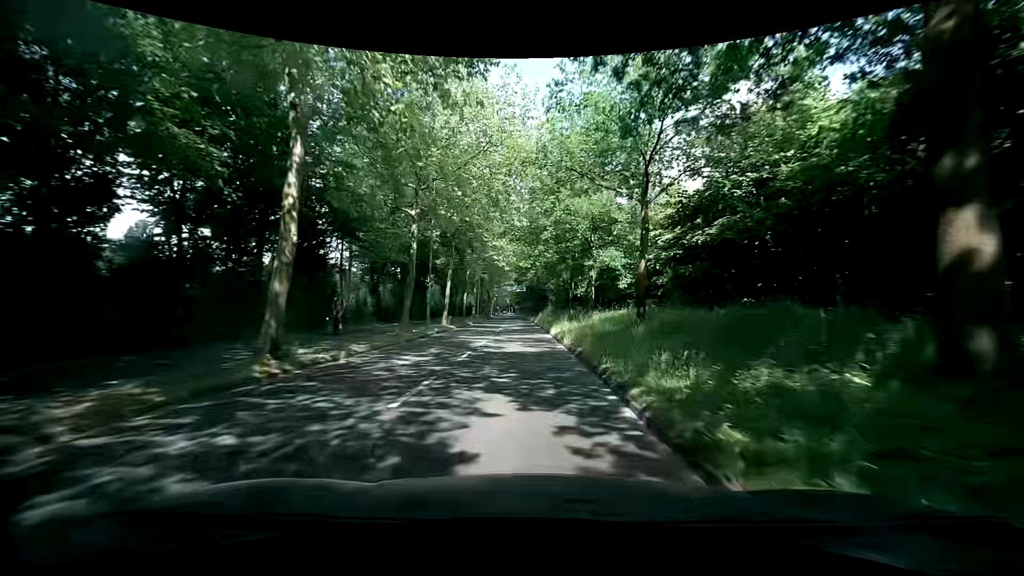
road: secondary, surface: asphalt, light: Day
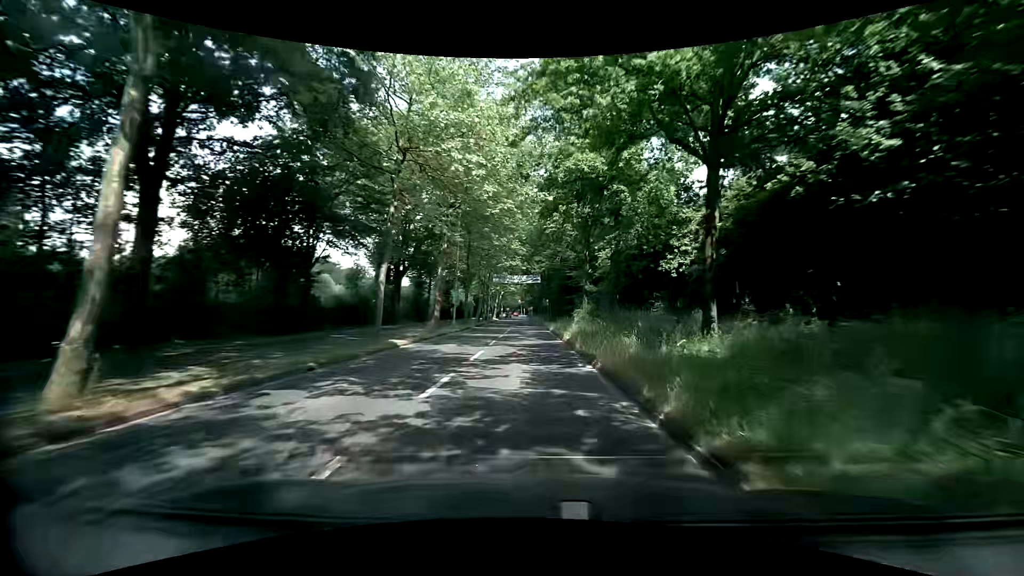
(-0.6, +31.1) m; -2°
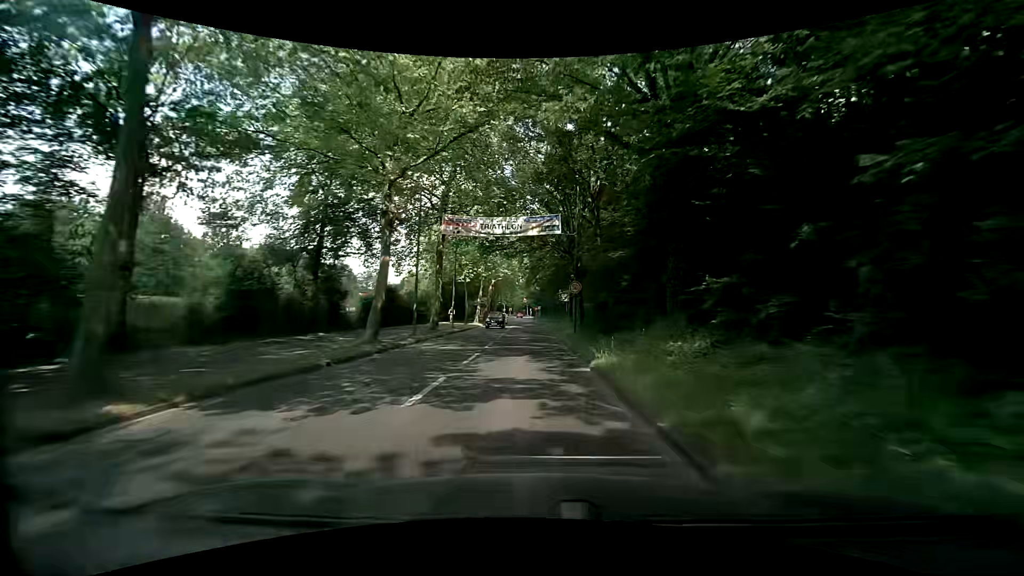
(-0.1, +39.1) m; -1°
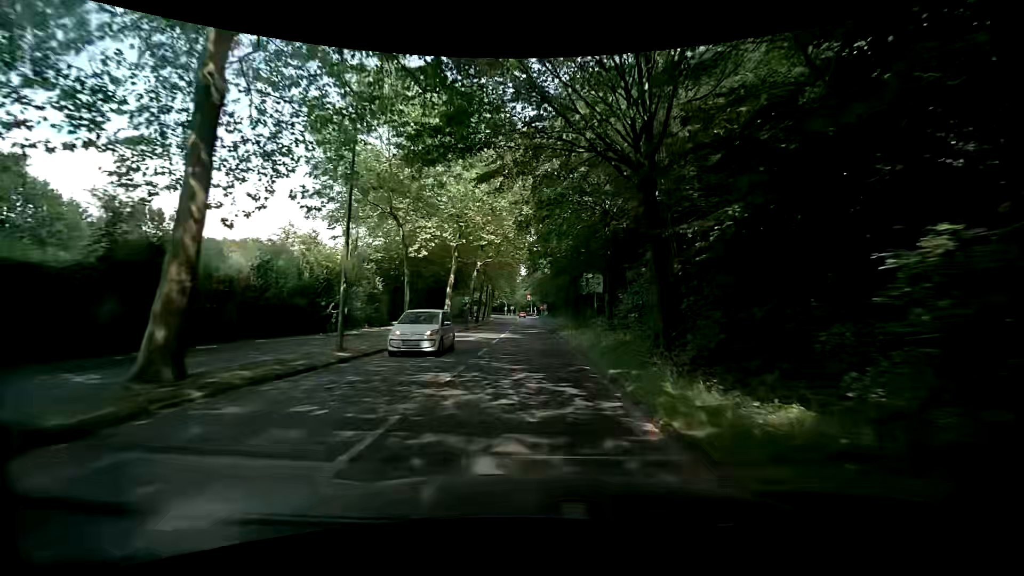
(-0.1, +22.9) m; 0°
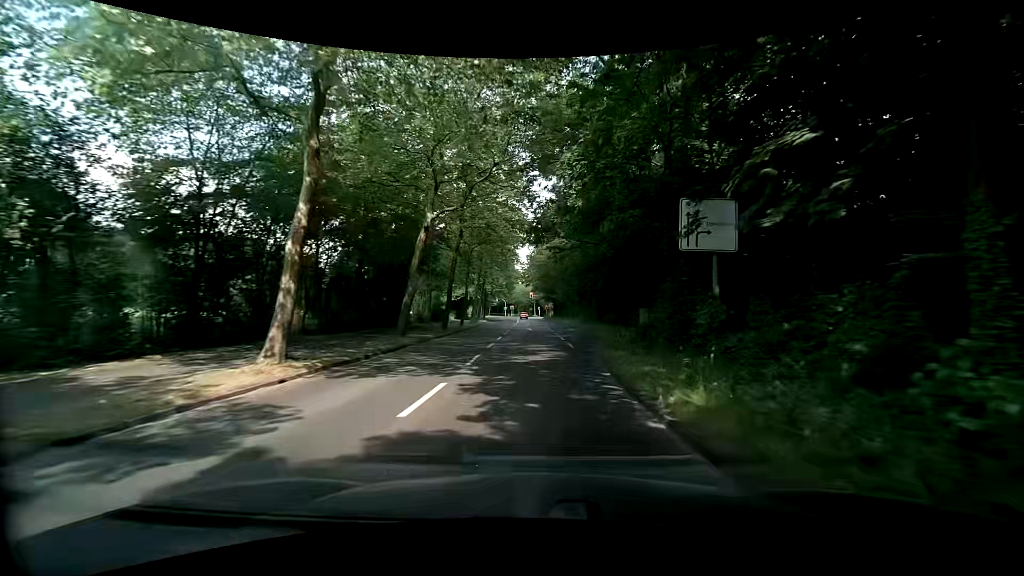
(-0.1, +22.3) m; -1°
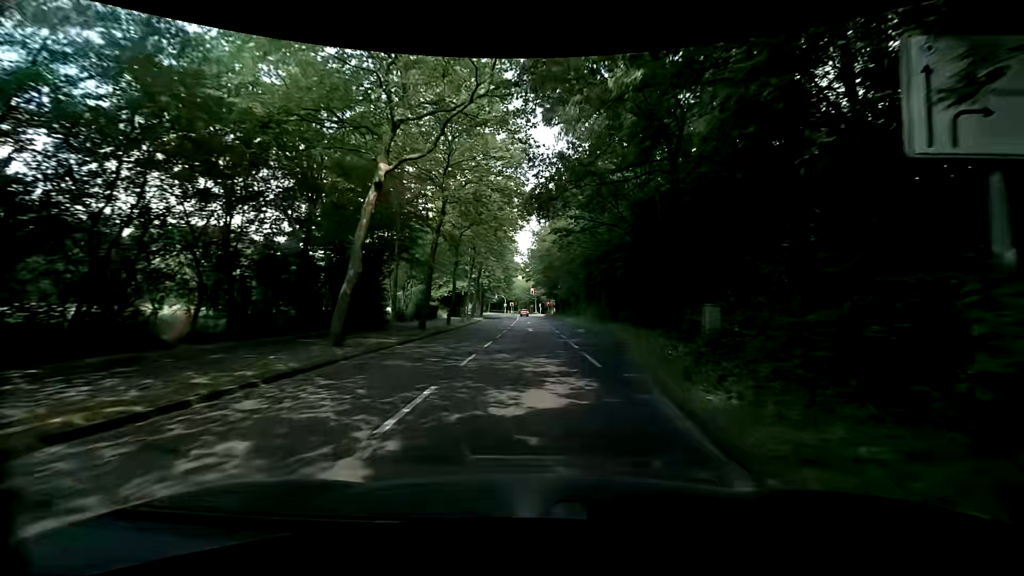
(0.0, +7.3) m; 0°
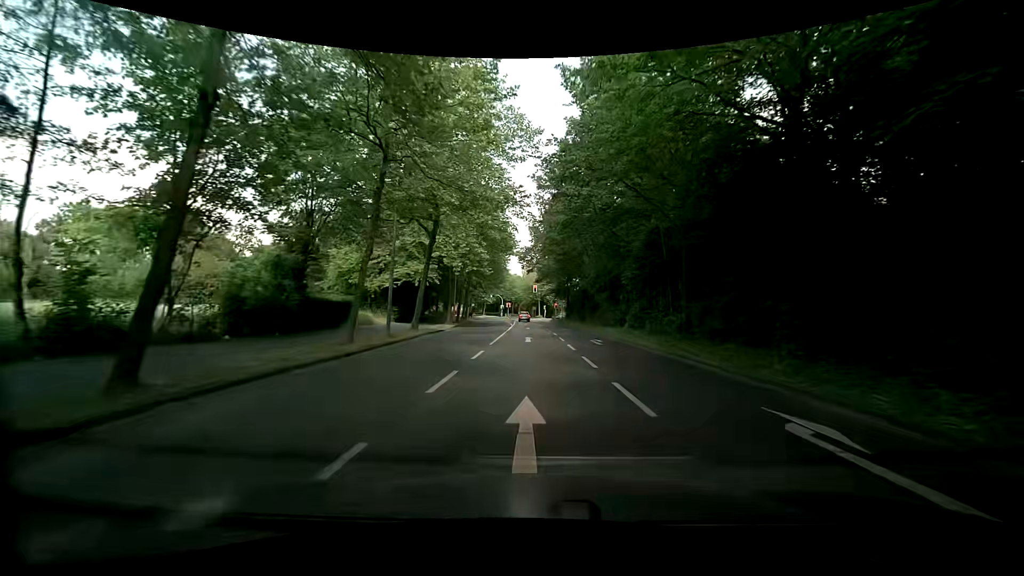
(+0.1, +29.0) m; +1°
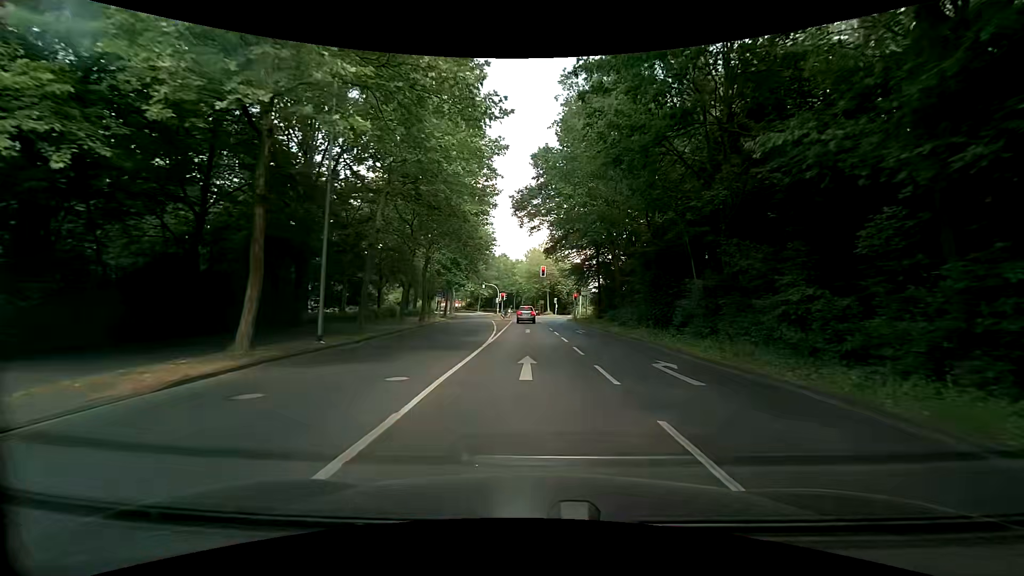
(-0.4, +33.2) m; -2°
